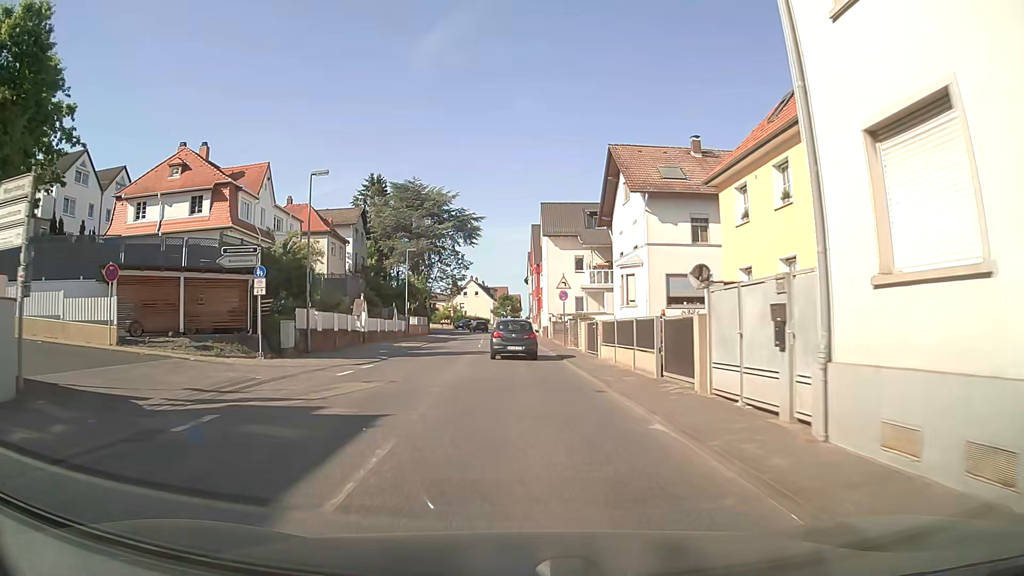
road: secondary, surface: asphalt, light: Day
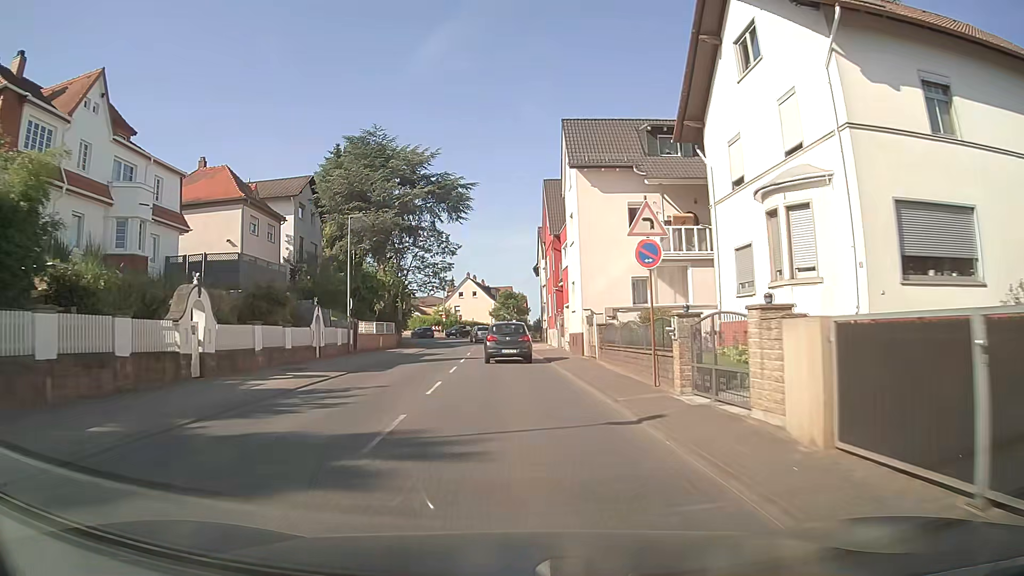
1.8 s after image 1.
(+0.2, +22.1) m; 0°
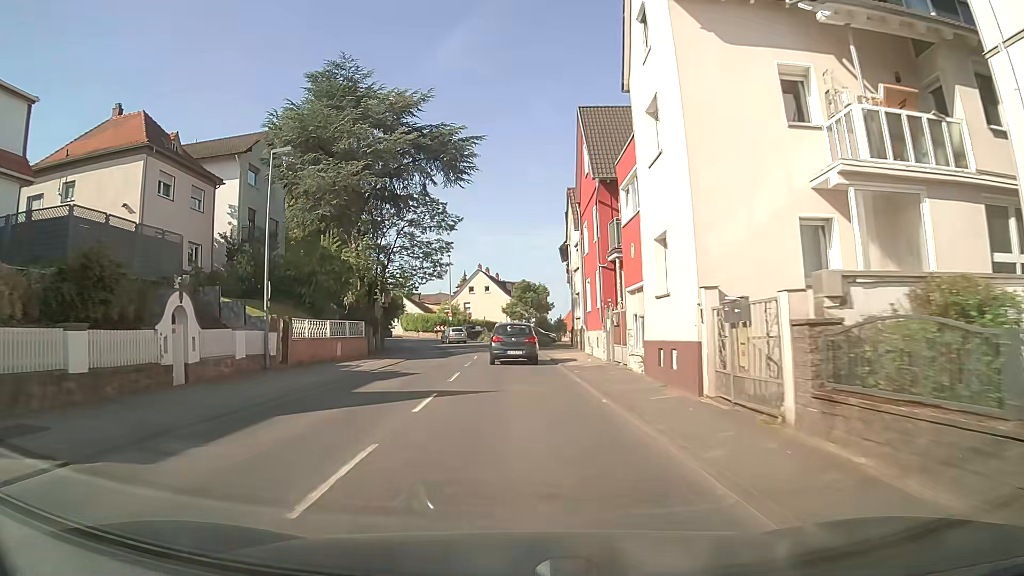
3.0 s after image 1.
(-0.2, +14.7) m; -2°
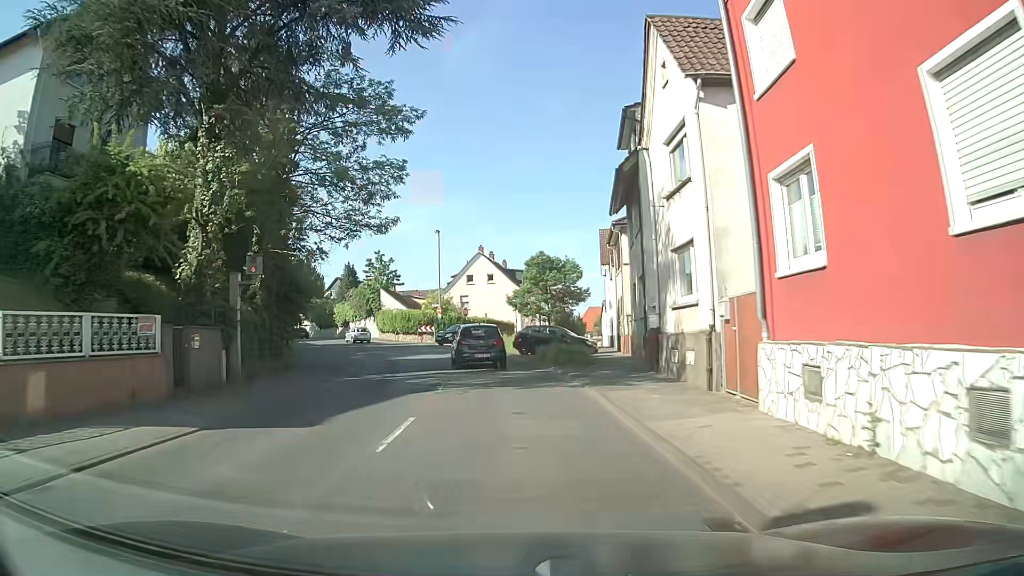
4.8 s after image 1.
(-0.1, +21.5) m; -1°
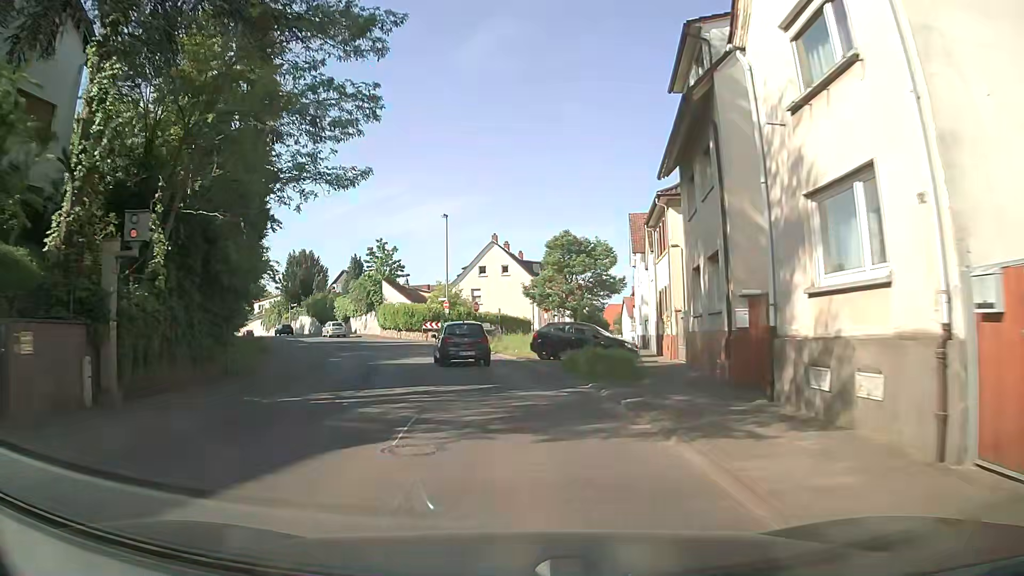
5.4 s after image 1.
(0.0, +7.0) m; -1°
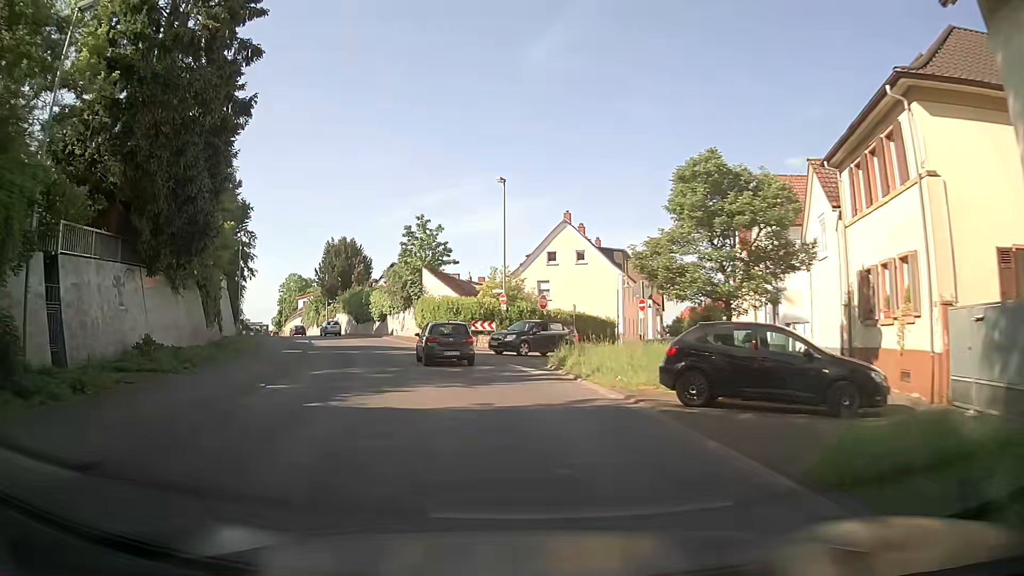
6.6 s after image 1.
(-0.4, +13.9) m; -5°
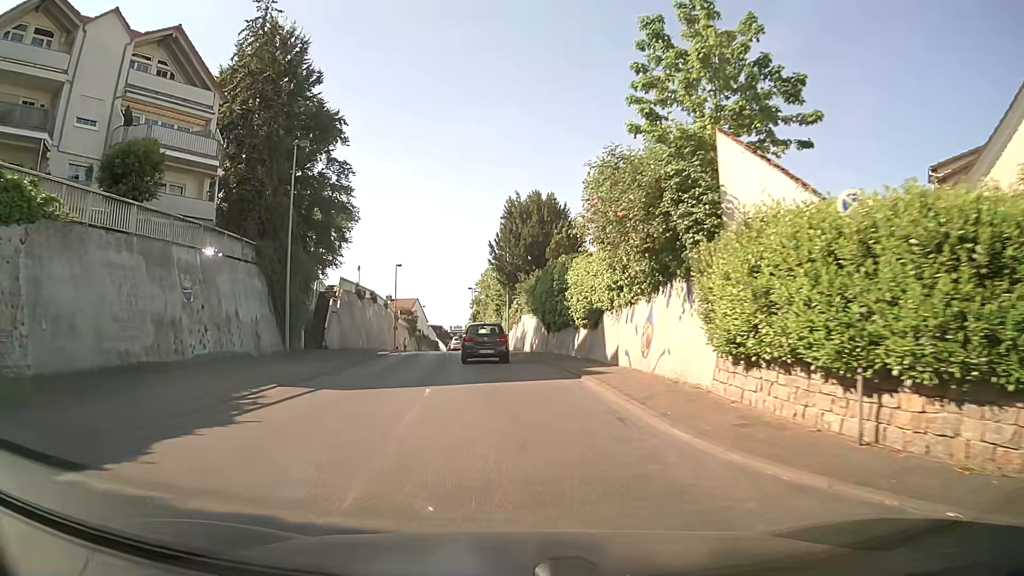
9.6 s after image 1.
(-5.9, +35.0) m; -19°
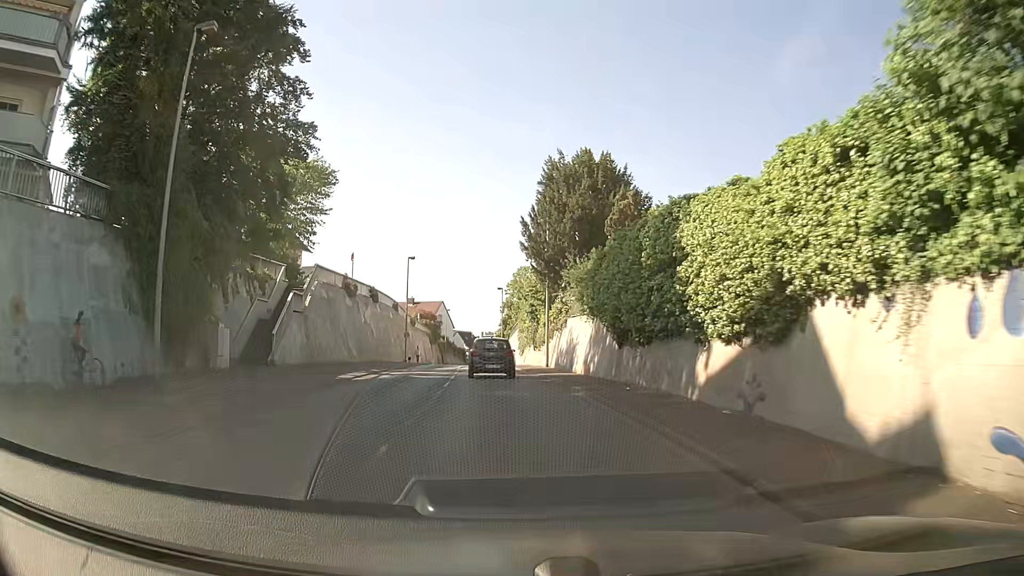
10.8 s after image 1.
(-0.6, +14.8) m; -3°
(0, +10) (0, +20) (-1, +30) (-2, +40) (-2, +50) (-3, +60) (-3, +70) (-4, +80) (-5, +90) (-5, +100) m
